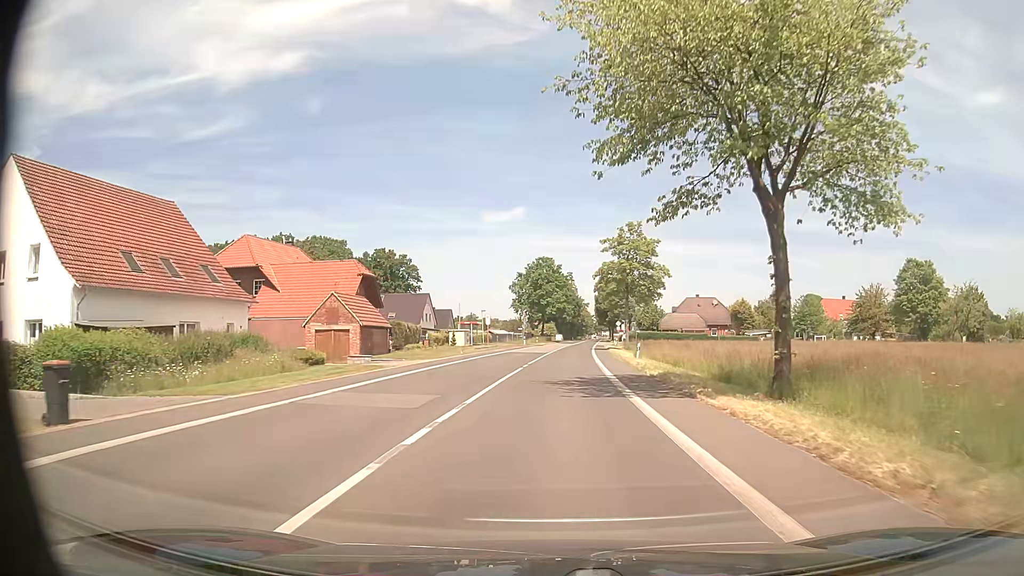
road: tertiary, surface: asphalt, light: Day
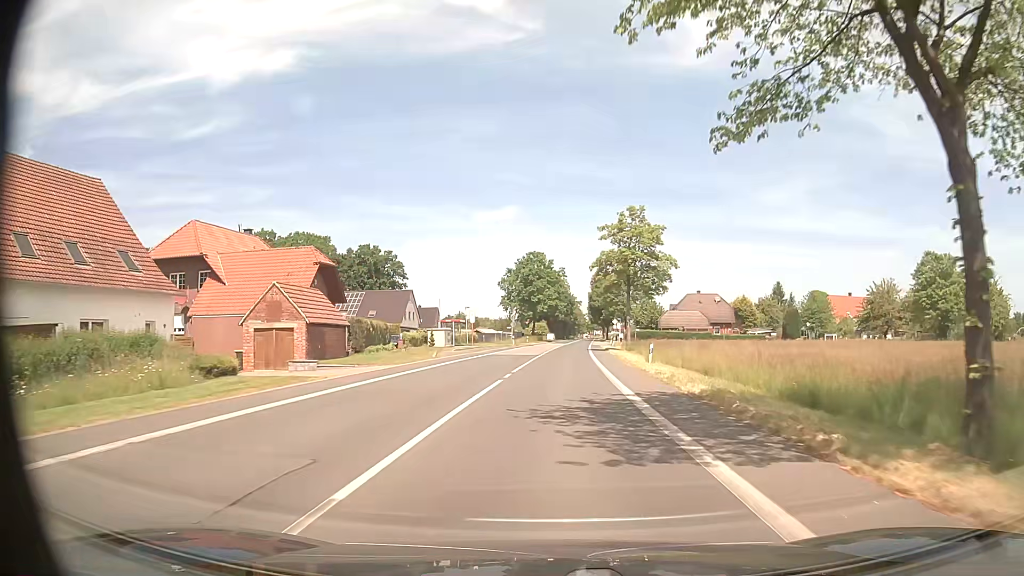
(0.0, +7.8) m; 0°
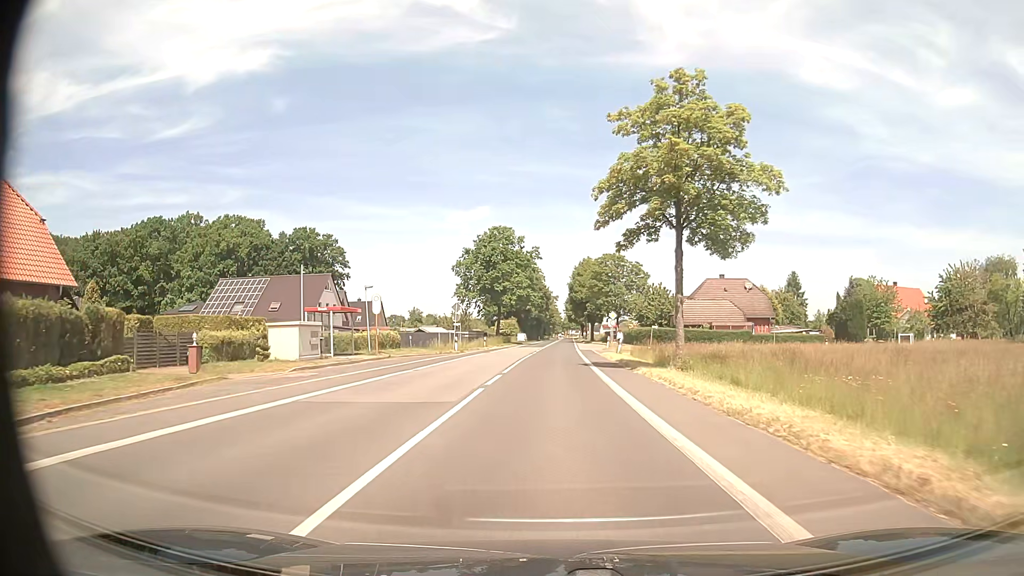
(+0.8, +31.2) m; +2°
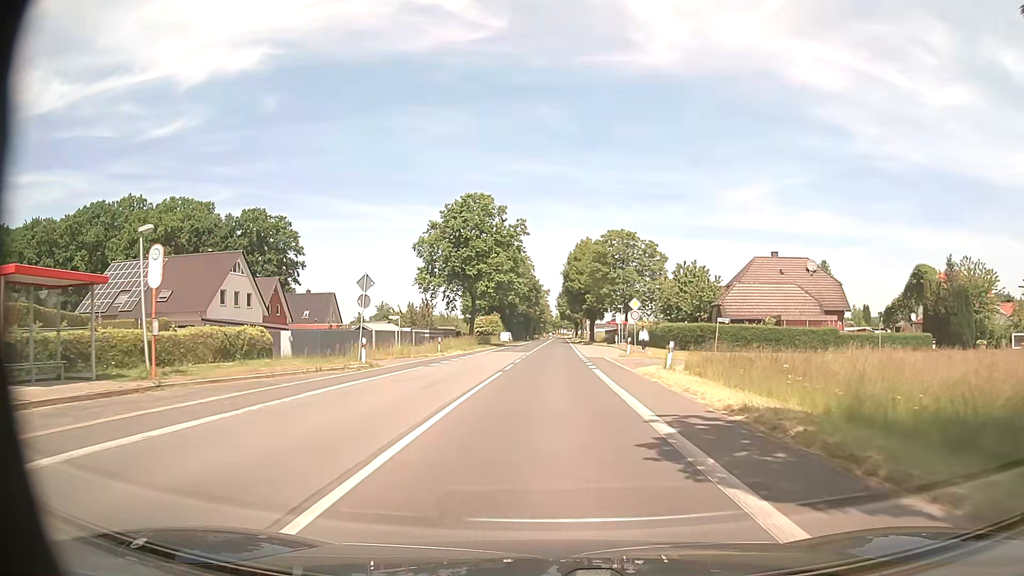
(+0.2, +23.4) m; +1°
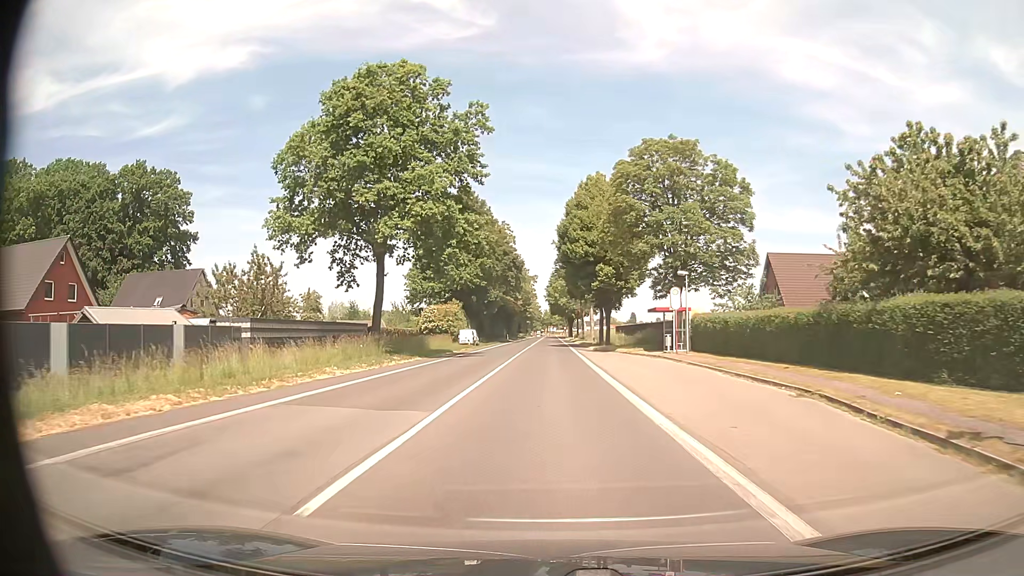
(+0.4, +39.1) m; +1°
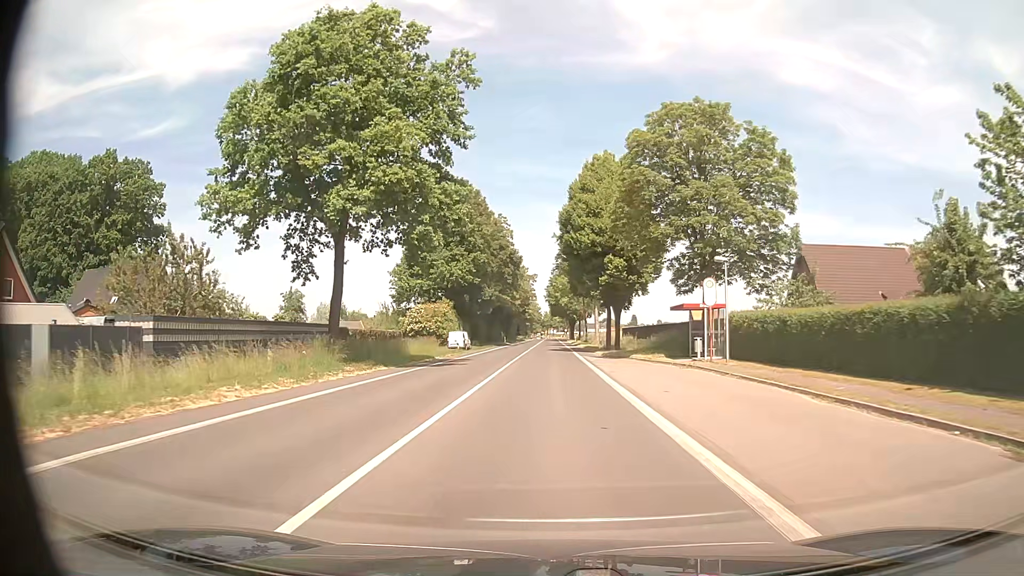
(0.0, +7.8) m; 0°
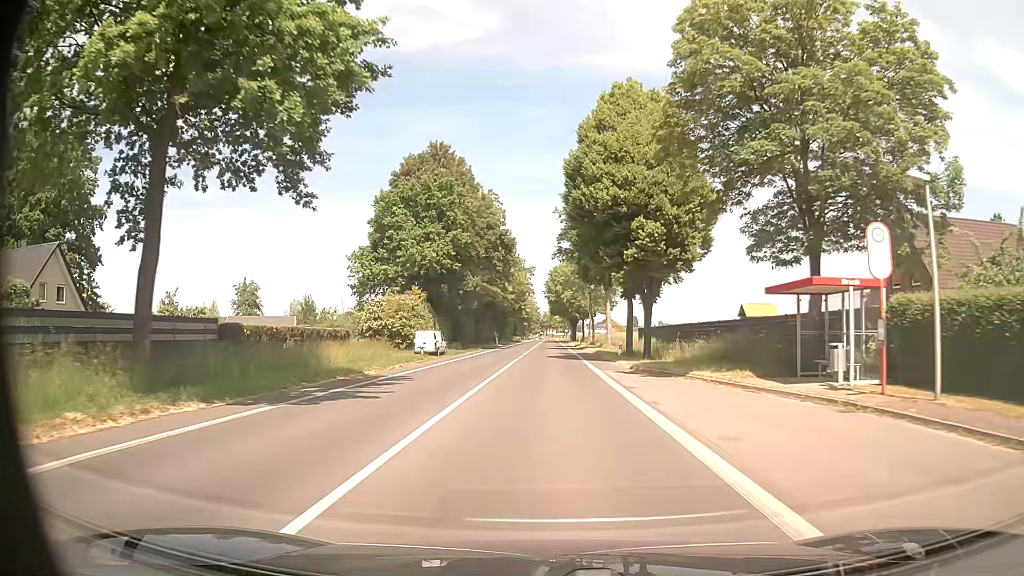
(0.0, +15.6) m; +1°
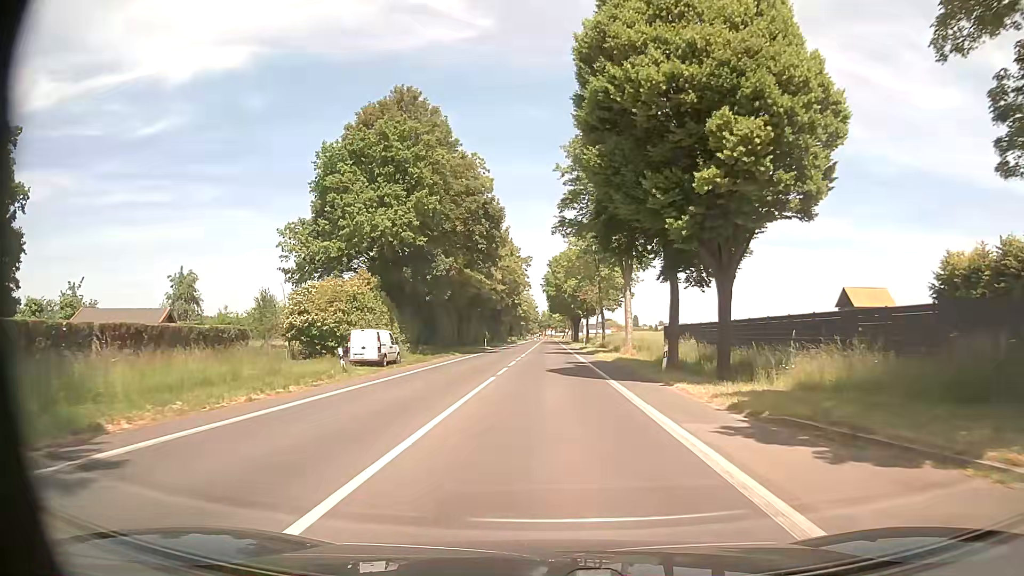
(-0.1, +15.5) m; 0°
(0, +10) (0, +20) (0, +30) (0, +40) (0, +50) (0, +60) (0, +70) (0, +80) (0, +90) (0, +100) m
